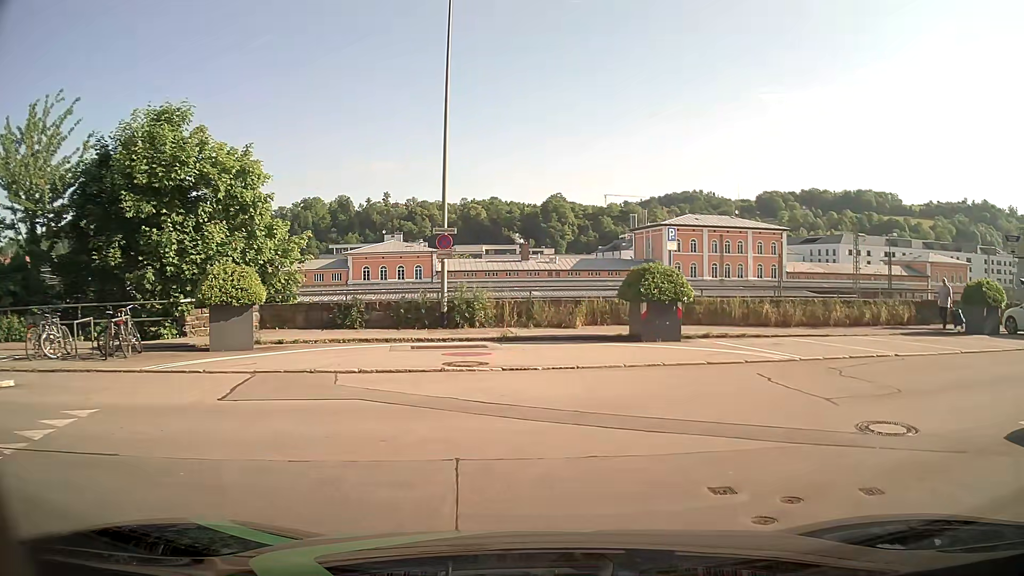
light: Day
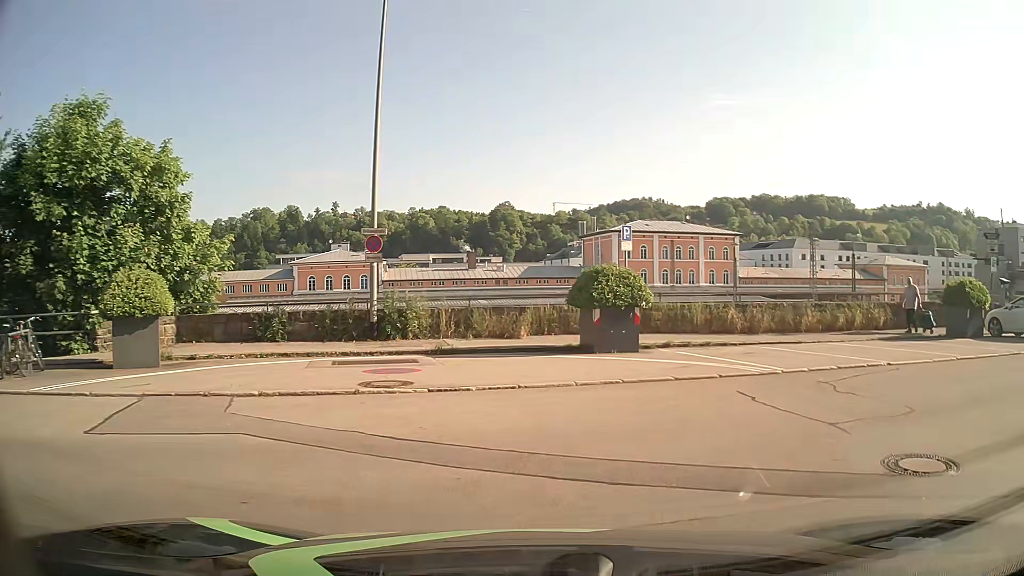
(0.0, +1.9) m; +3°
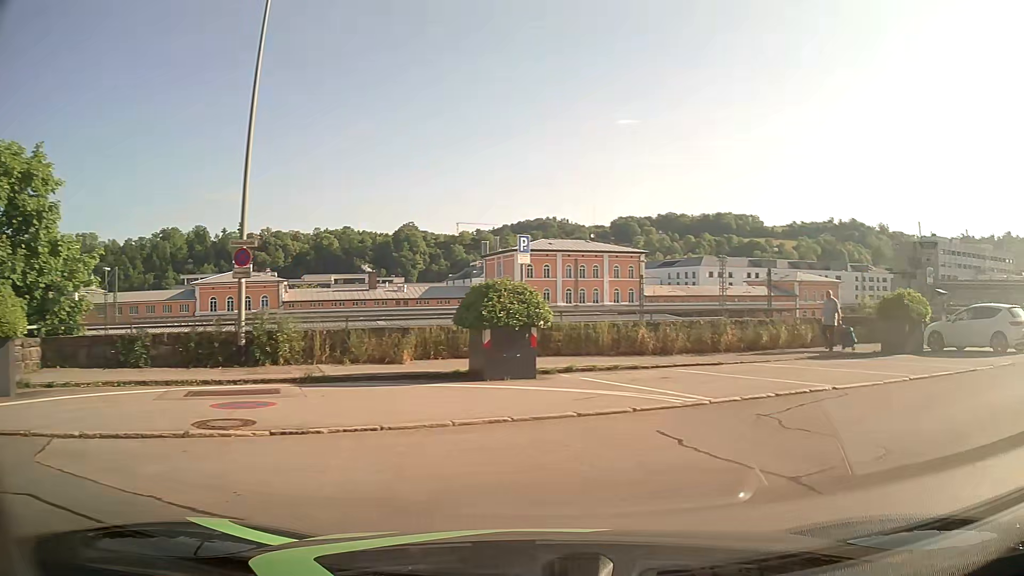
(+0.1, +2.0) m; +9°
